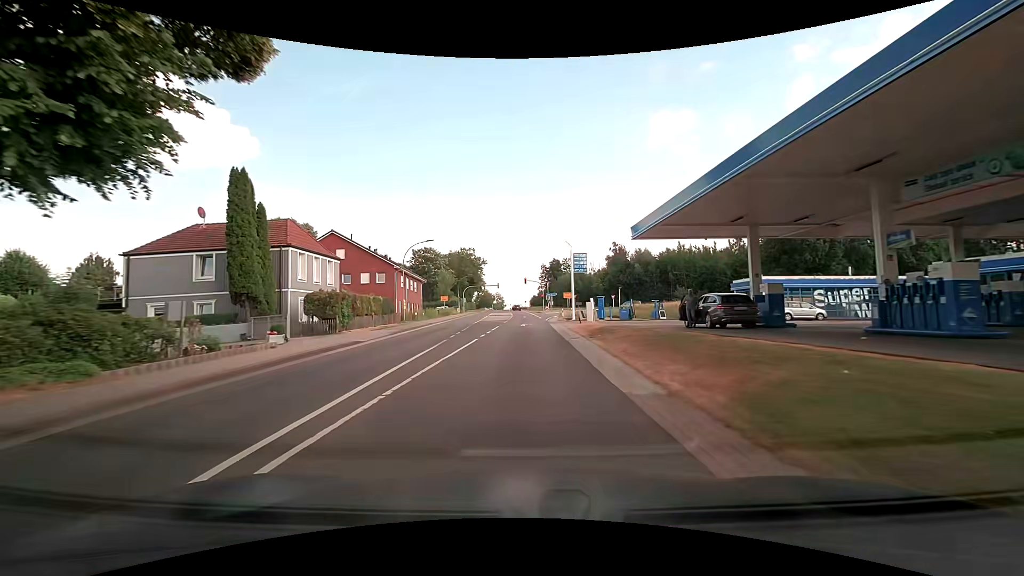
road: secondary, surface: asphalt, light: Day
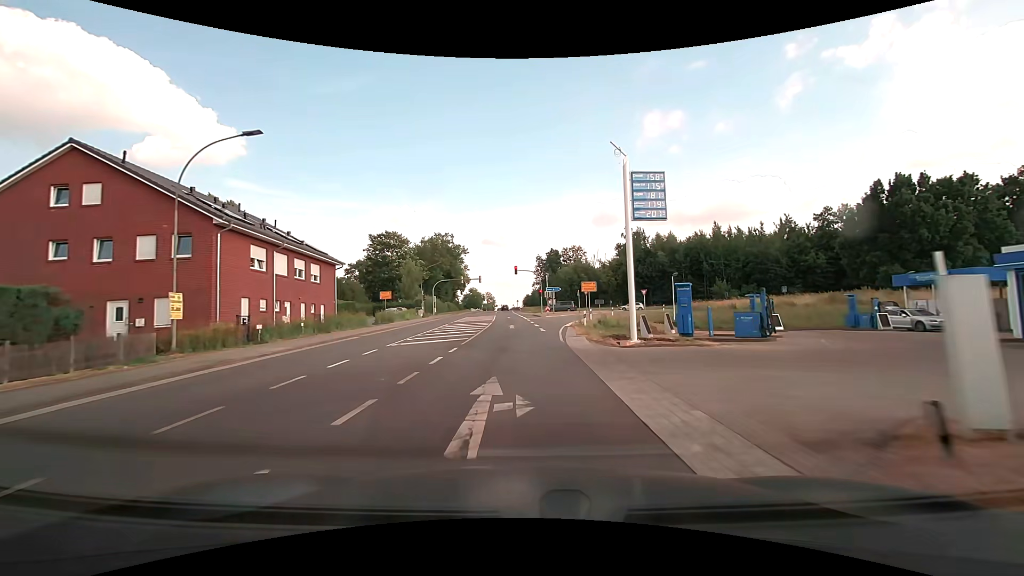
(+0.4, +29.0) m; +1°
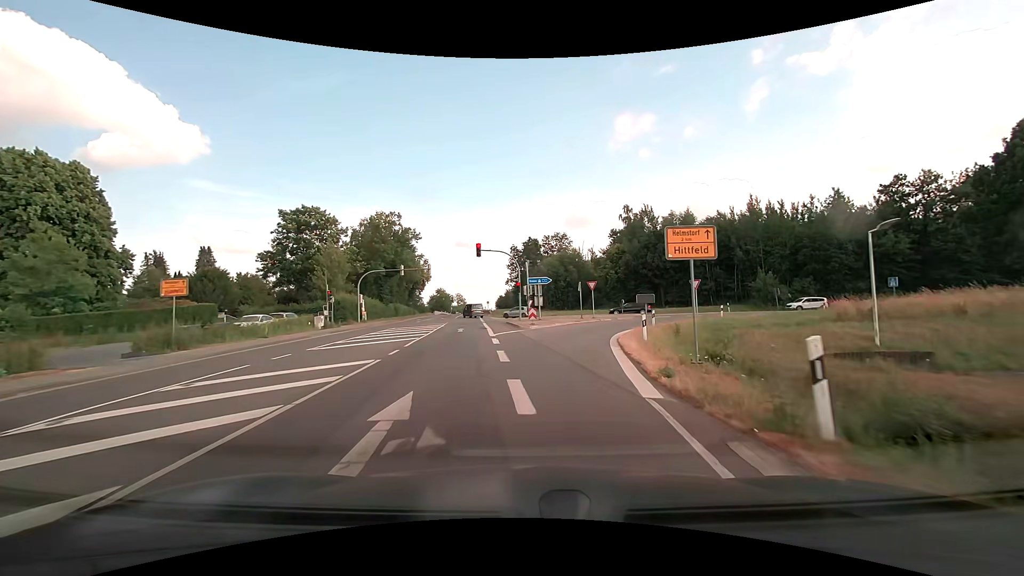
(+0.2, +26.4) m; +2°
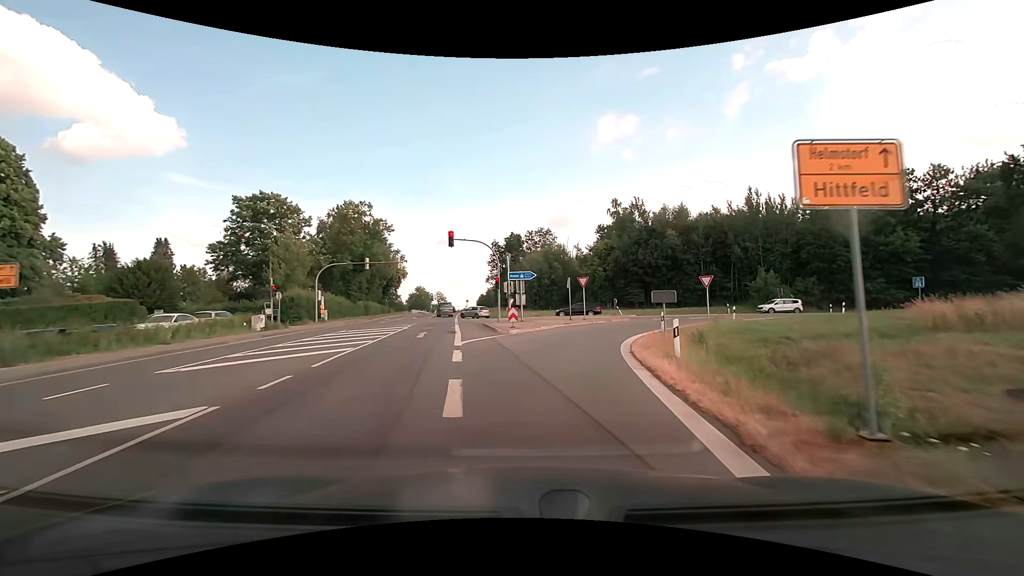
(+0.1, +6.1) m; +2°
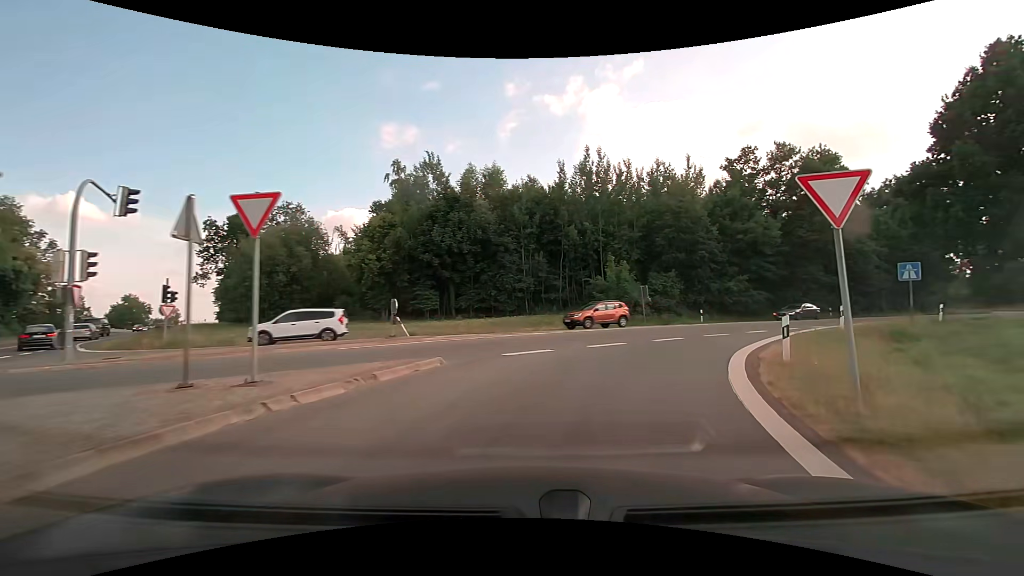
(+4.1, +27.0) m; +24°
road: motorway_link
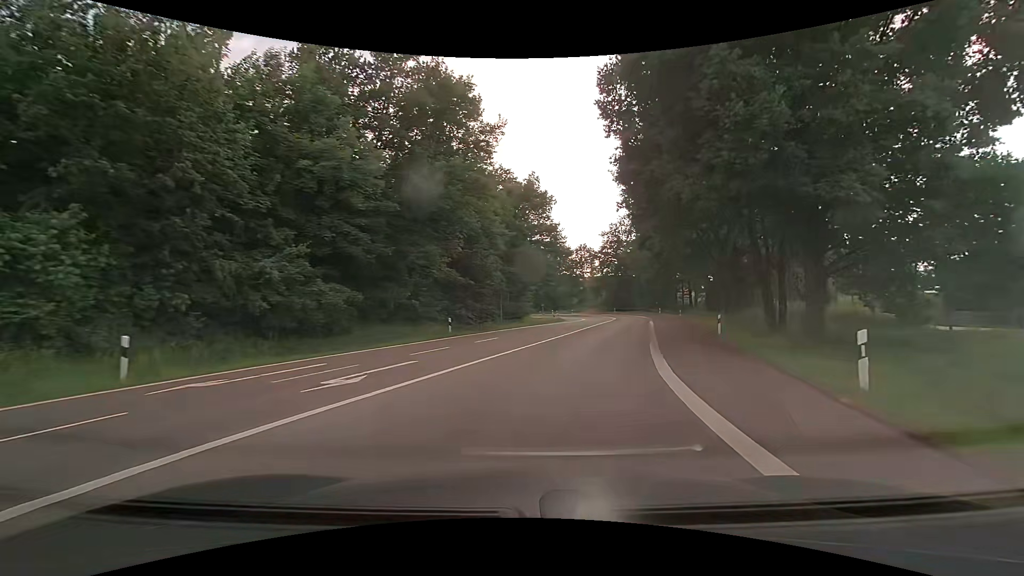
(+12.0, +26.6) m; +43°
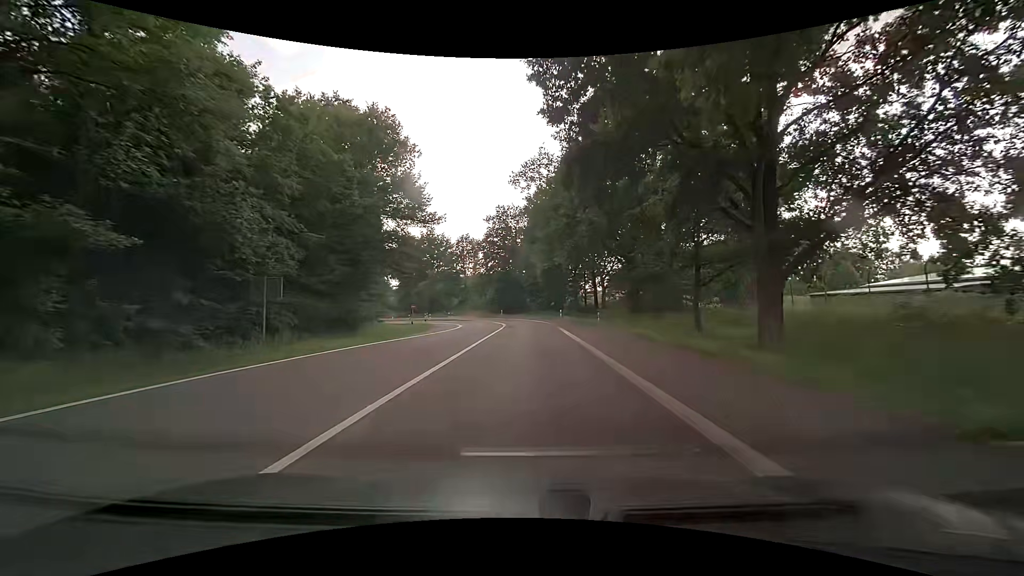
(+3.0, +22.0) m; +14°
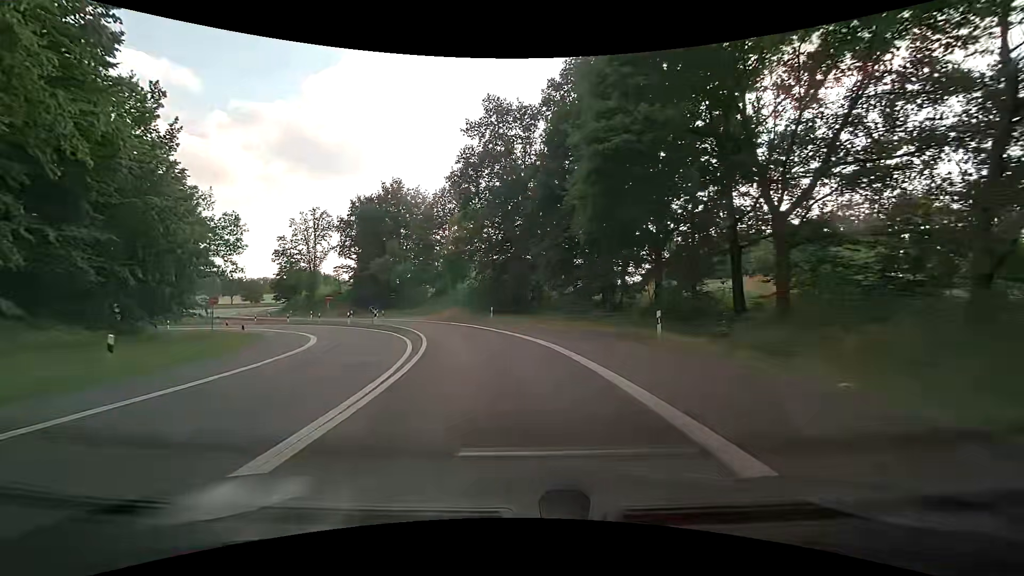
(+0.2, +43.3) m; -2°
(0, +10) (-1, +20) (-4, +30) (-7, +39) (-12, +48) (-18, +56) (-26, +63) (-33, +69) (-41, +76) (-48, +82) m
